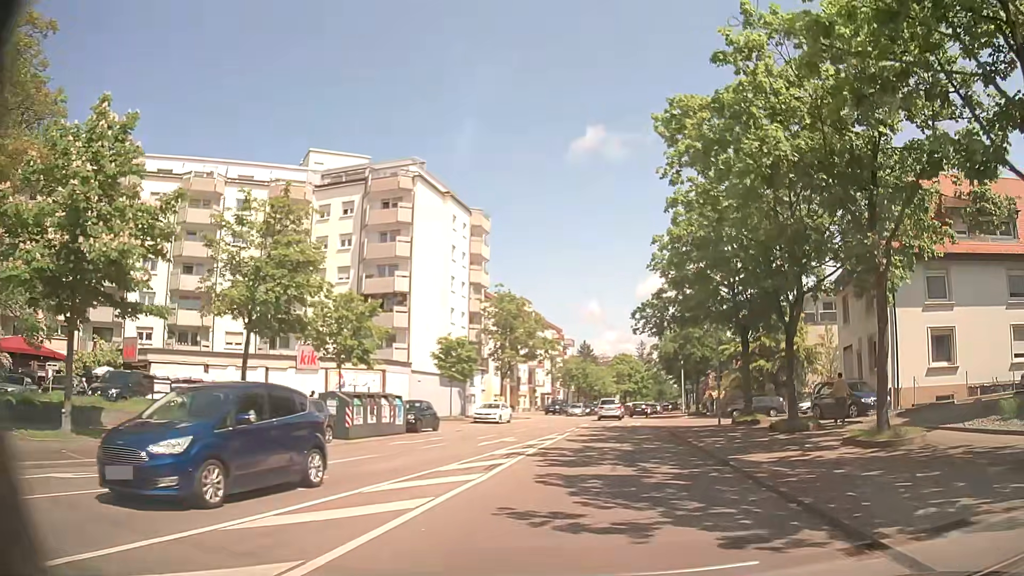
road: residential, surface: asphalt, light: Day
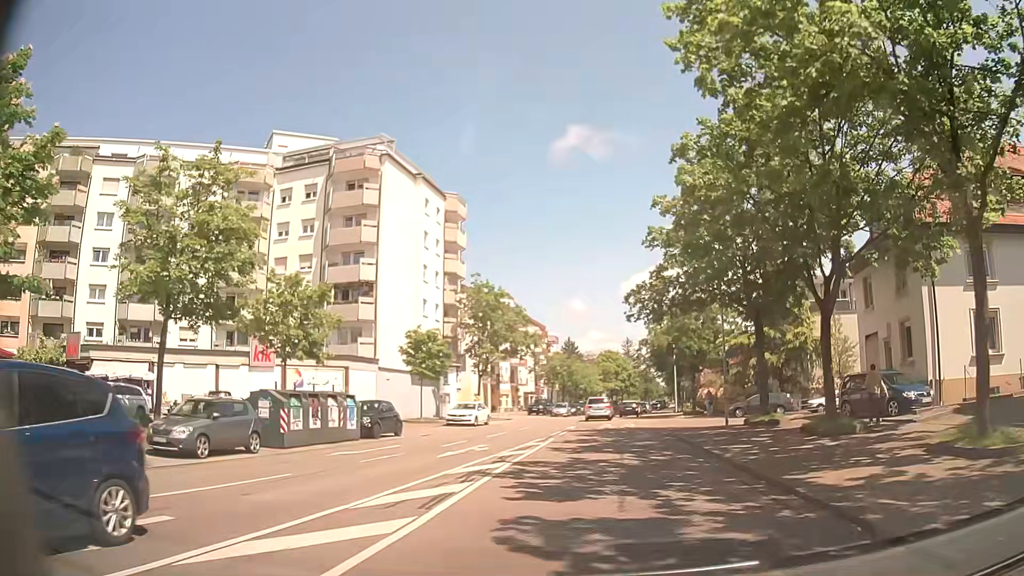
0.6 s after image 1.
(0.0, +4.9) m; +1°
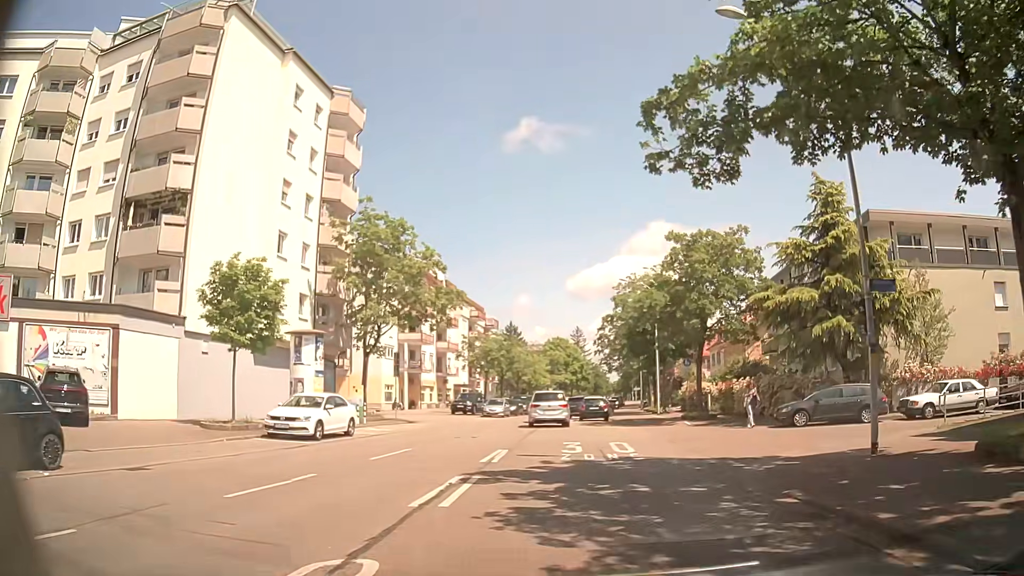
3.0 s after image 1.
(+0.7, +19.0) m; +4°
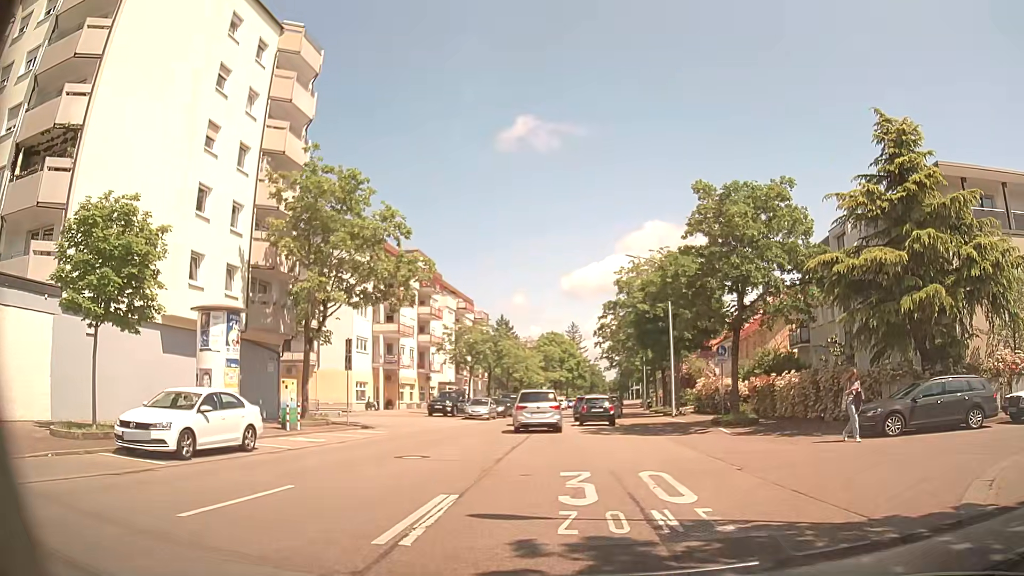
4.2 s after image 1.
(0.0, +7.4) m; +1°
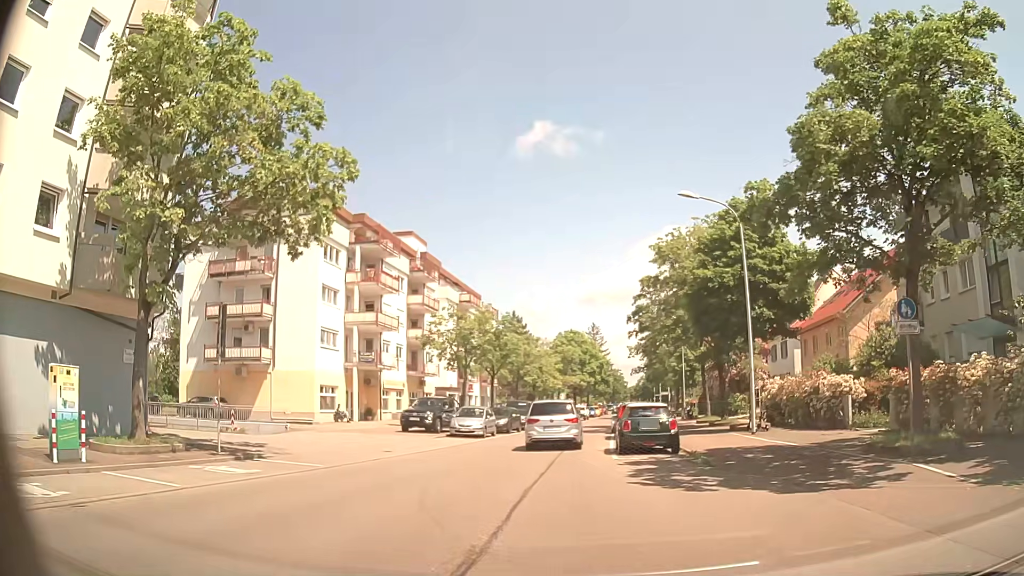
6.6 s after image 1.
(-0.2, +12.9) m; -3°
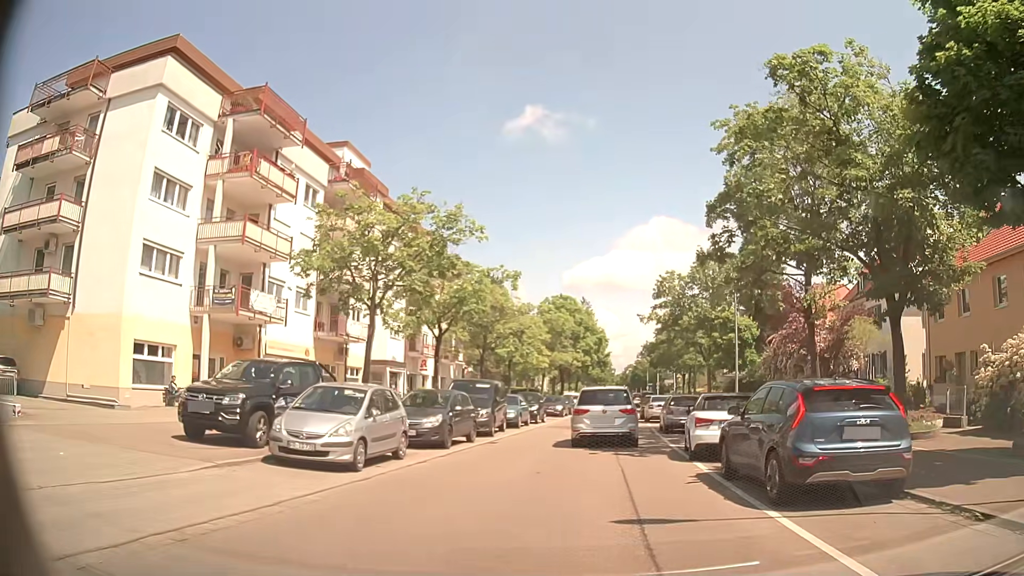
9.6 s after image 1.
(-0.2, +20.5) m; +2°
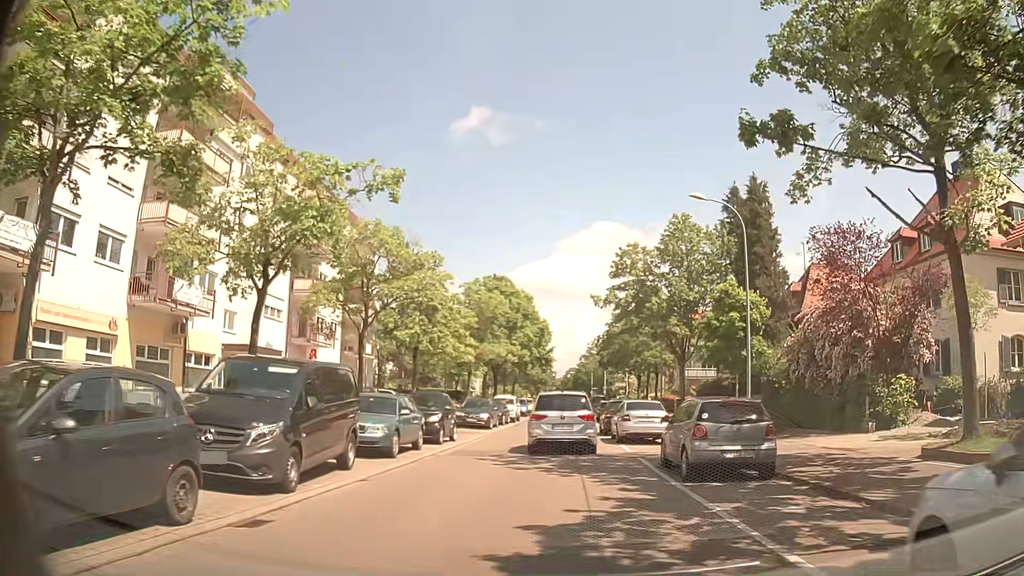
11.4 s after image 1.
(+0.6, +13.3) m; +5°
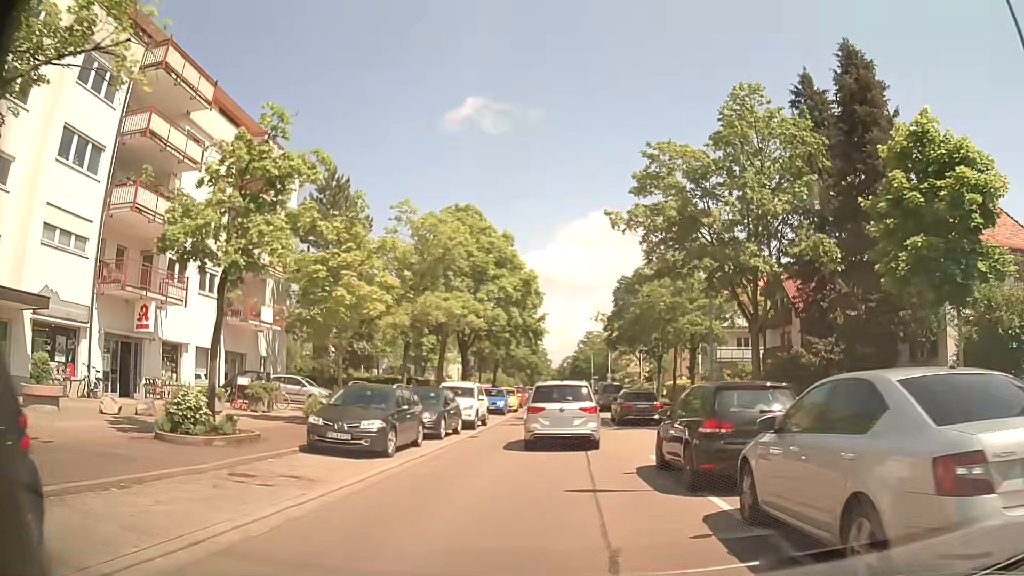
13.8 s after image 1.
(+0.2, +18.5) m; +1°
(0, +10) (0, +20) (0, +30) (0, +40) (0, +50) (+1, +60) (+1, +70) (+1, +80) (0, +90) (0, +100) m
